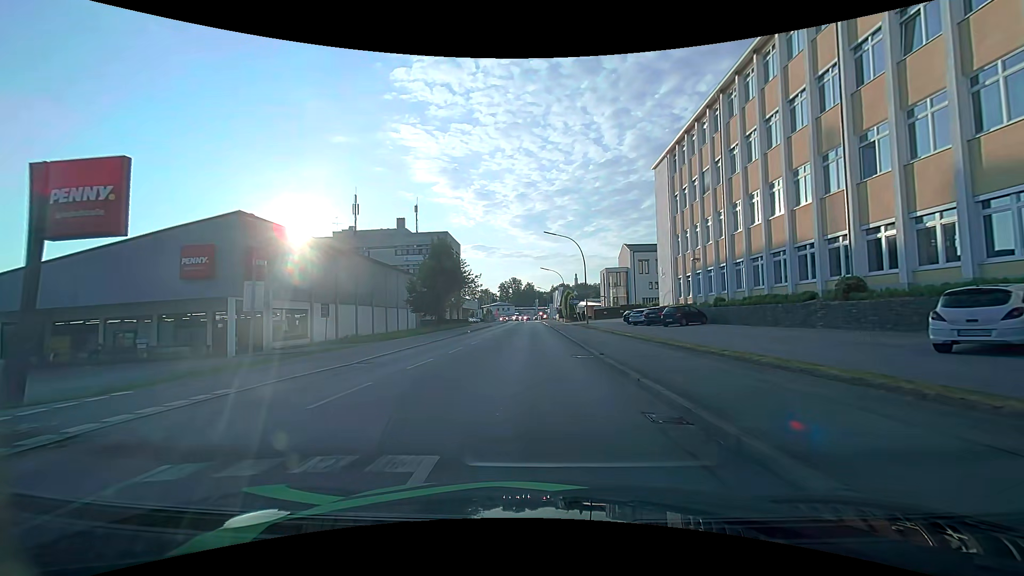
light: Day
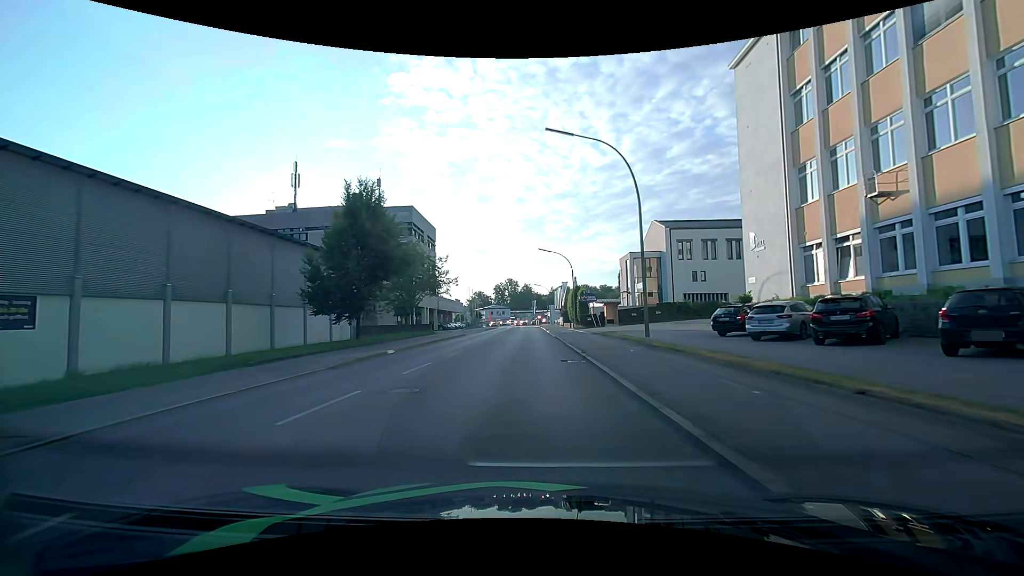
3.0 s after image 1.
(-0.1, +26.0) m; 0°
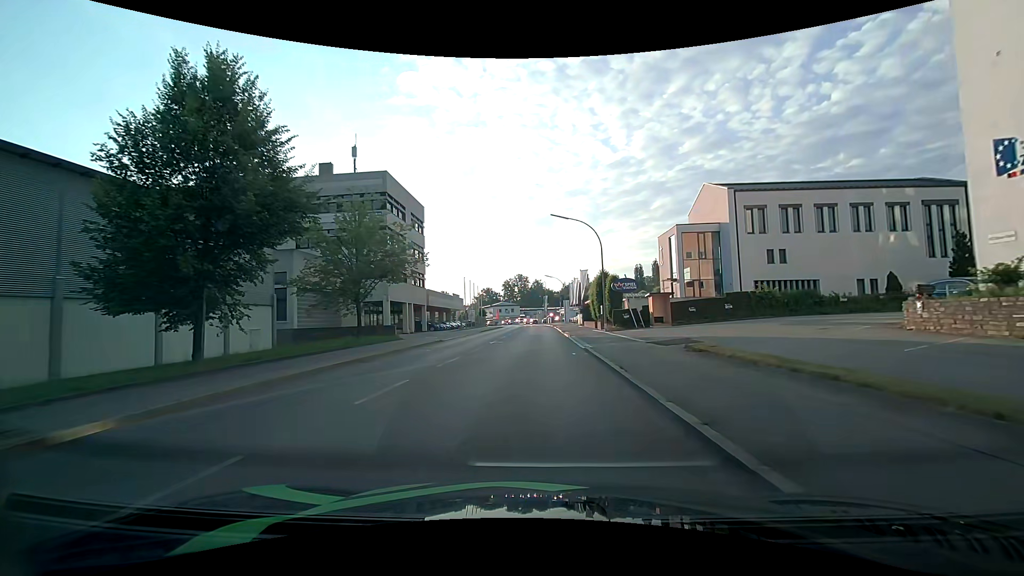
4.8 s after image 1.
(0.0, +17.1) m; -1°
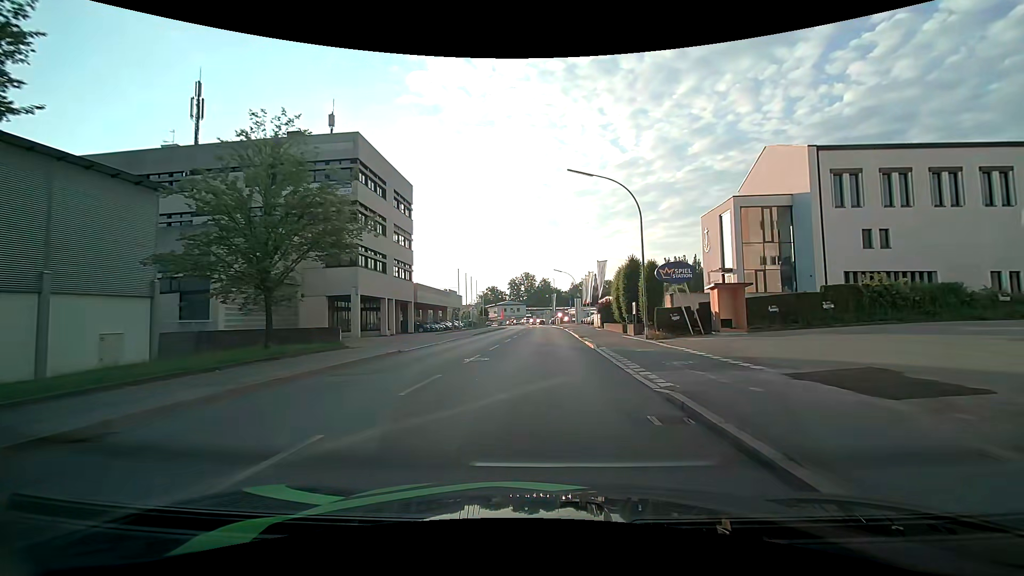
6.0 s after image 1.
(-0.1, +11.6) m; -1°
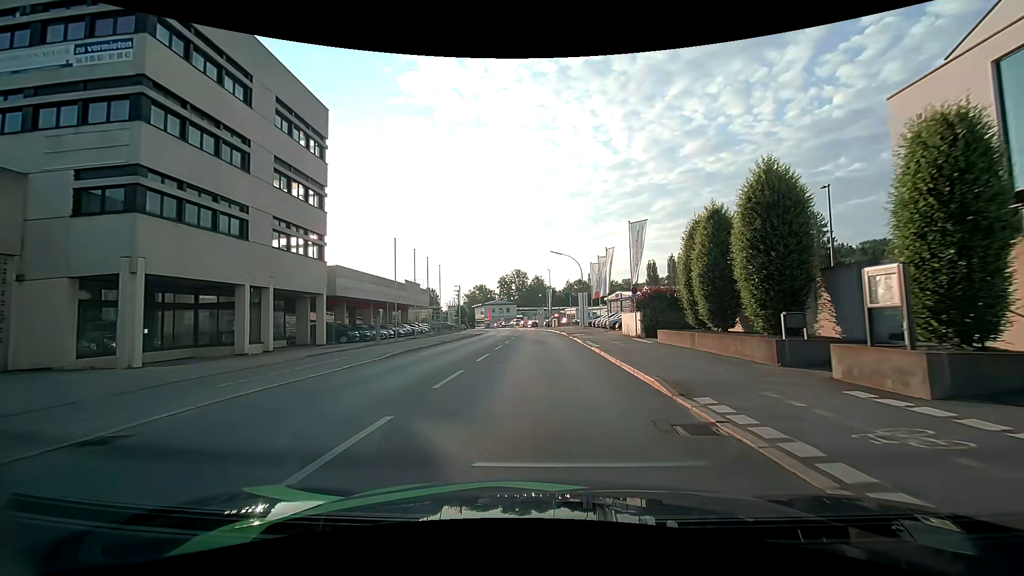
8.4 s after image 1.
(+0.1, +23.6) m; +1°
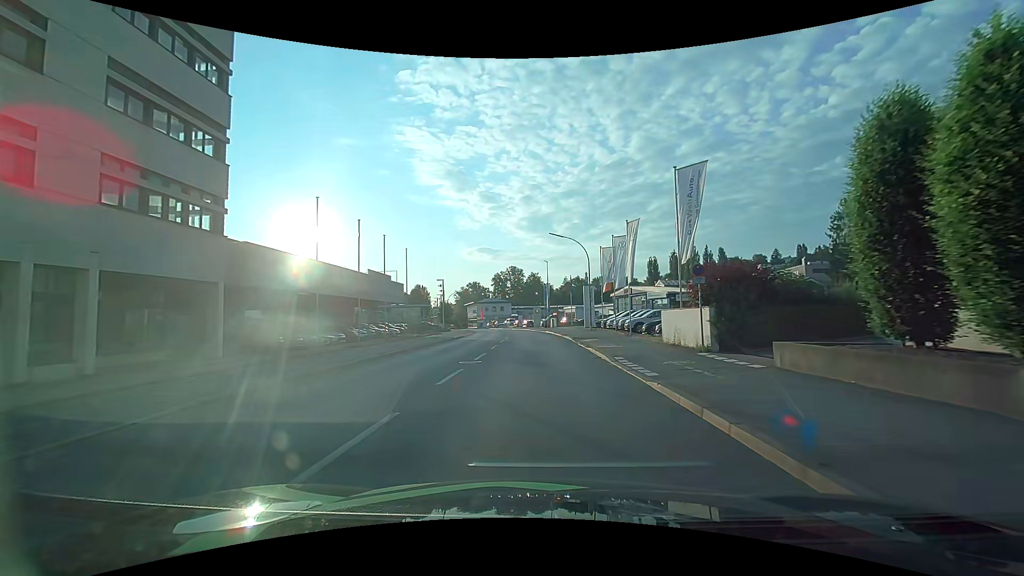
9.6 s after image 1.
(0.0, +12.0) m; 0°
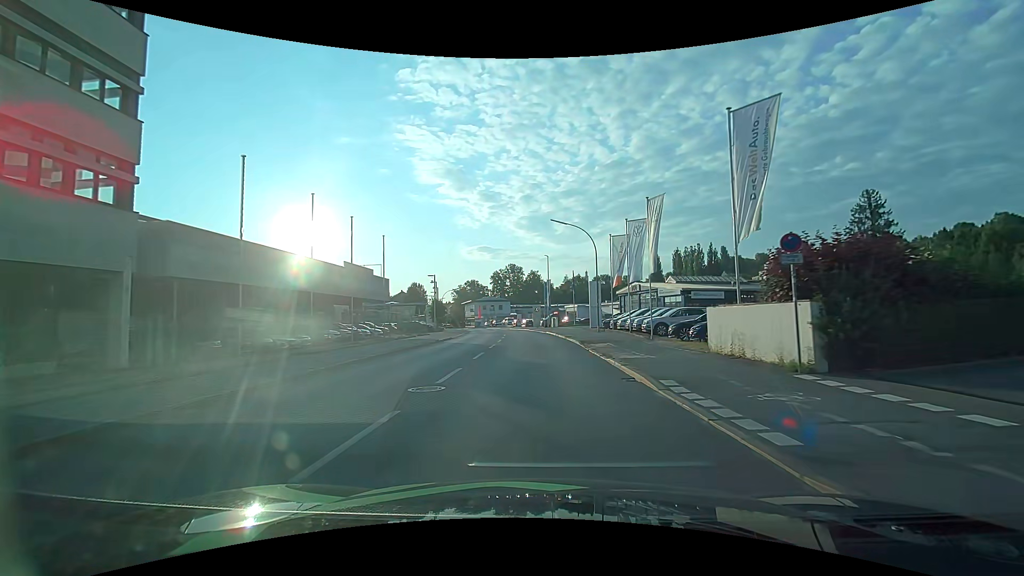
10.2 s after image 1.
(0.0, +6.0) m; 0°
